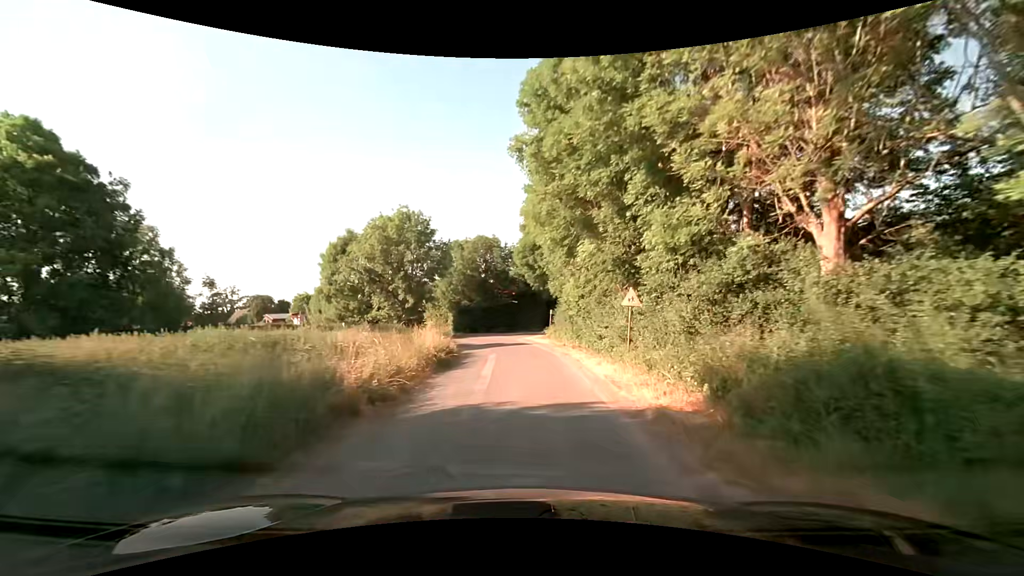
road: unclassified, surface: asphalt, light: Day
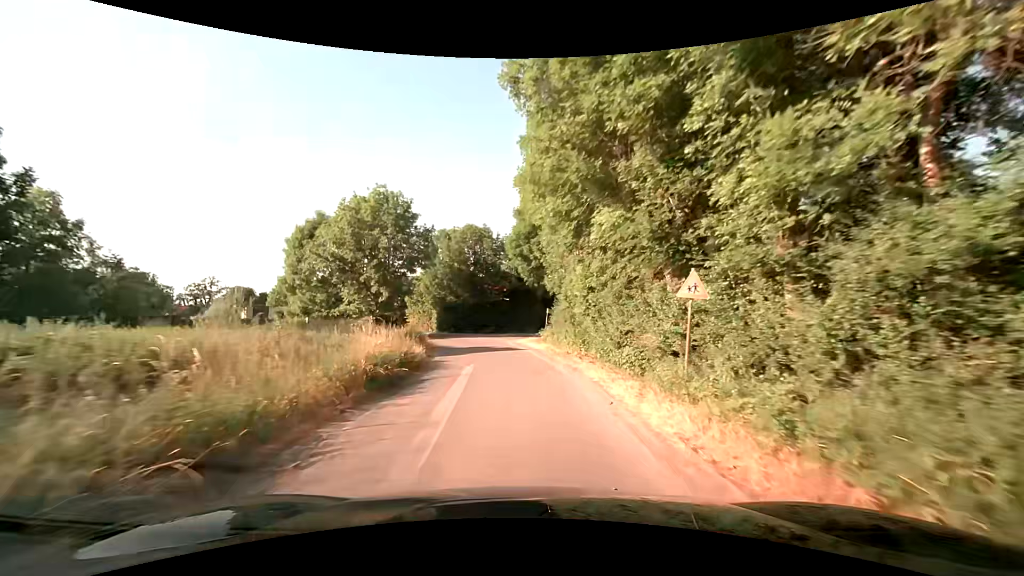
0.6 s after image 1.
(+0.1, +6.4) m; +2°
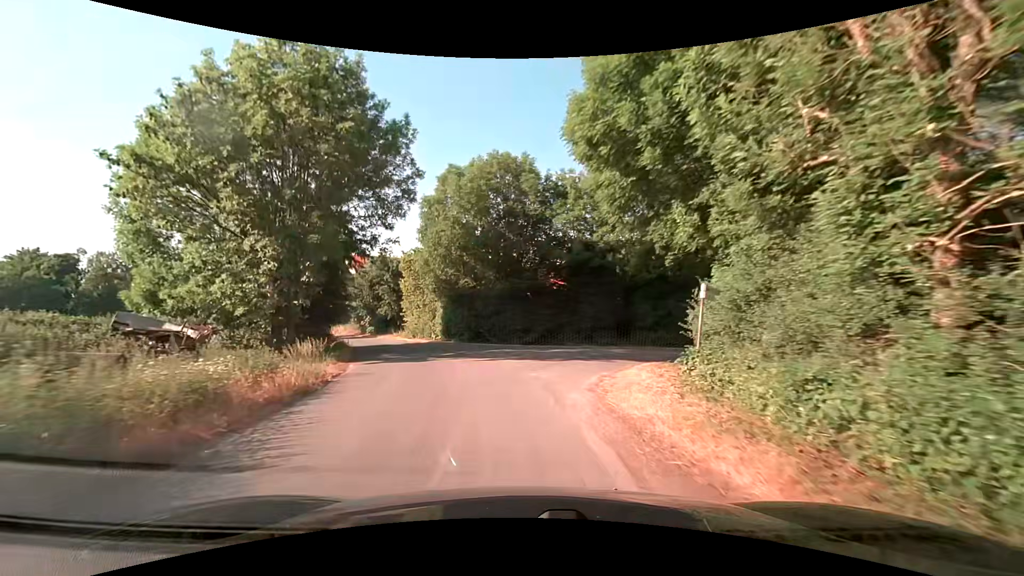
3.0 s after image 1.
(-0.7, +25.0) m; -4°
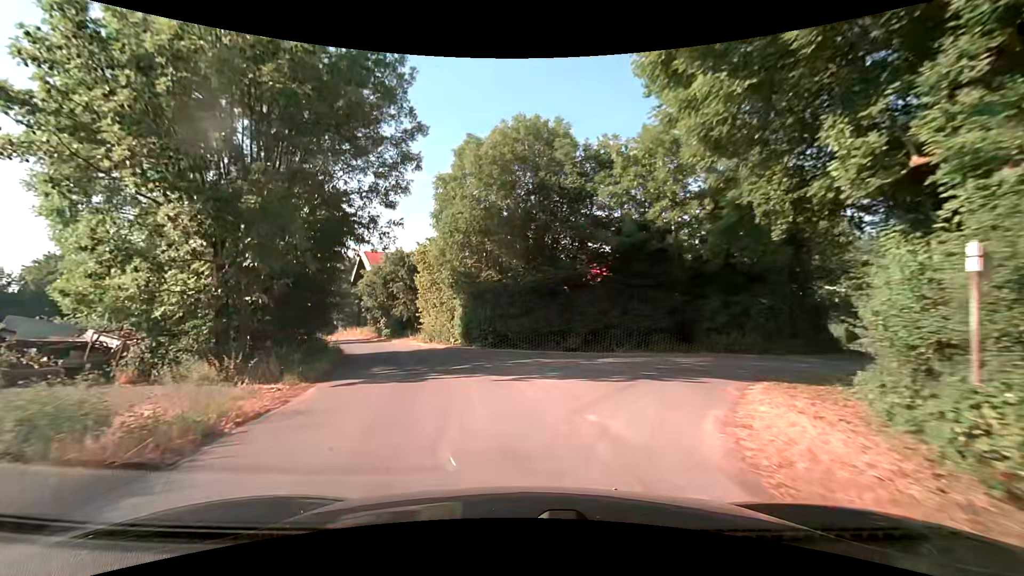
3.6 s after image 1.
(-0.3, +5.9) m; -4°
